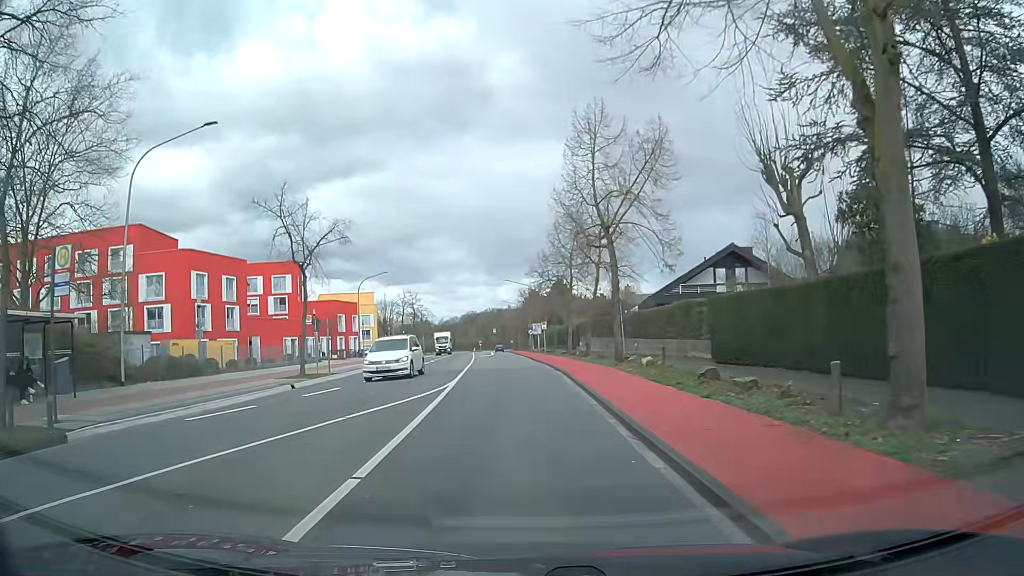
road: tertiary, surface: asphalt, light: Day
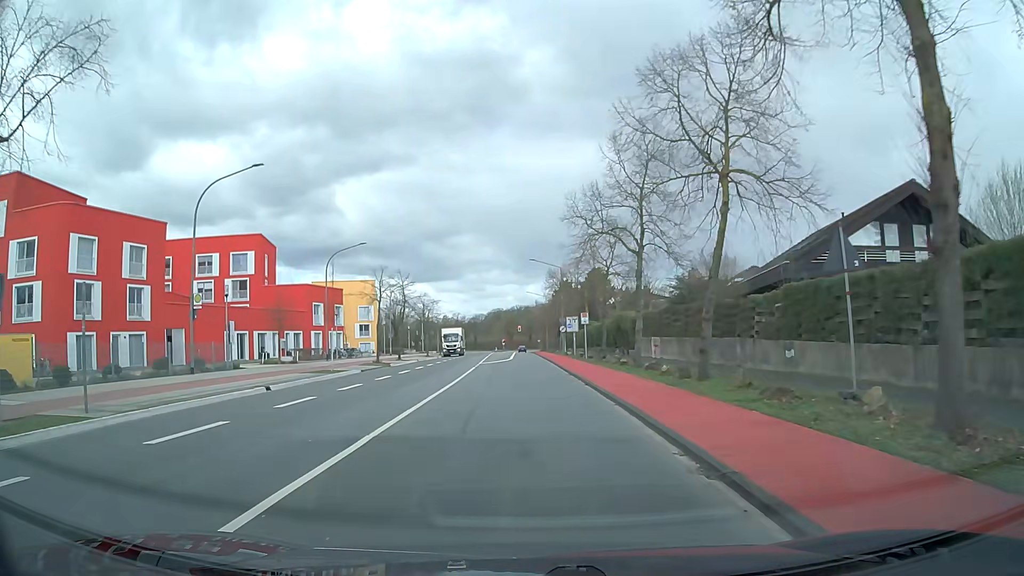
(-0.1, +22.3) m; -3°
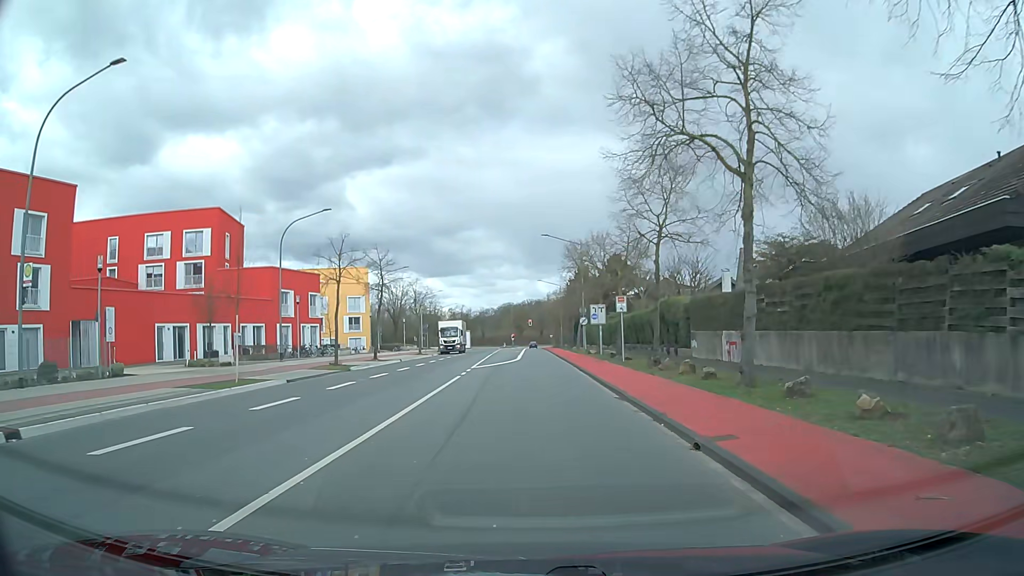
(+0.1, +13.4) m; 0°
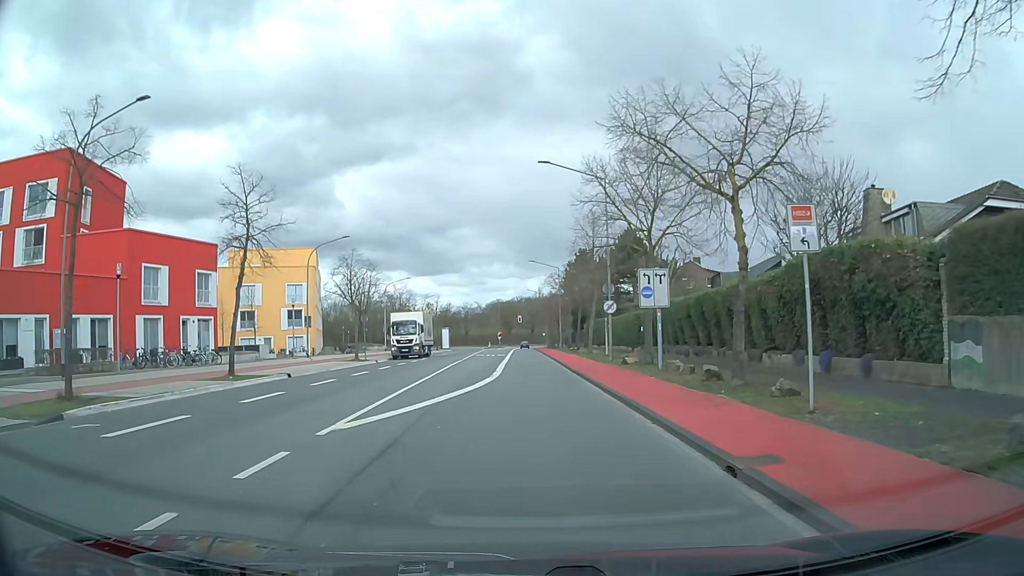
(0.0, +22.6) m; 0°
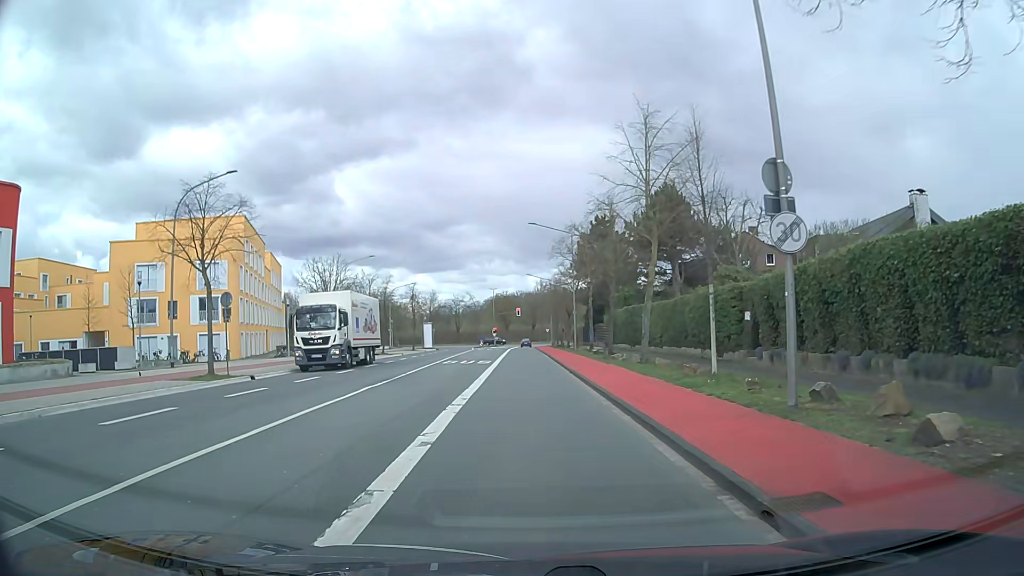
(+0.1, +22.6) m; 0°
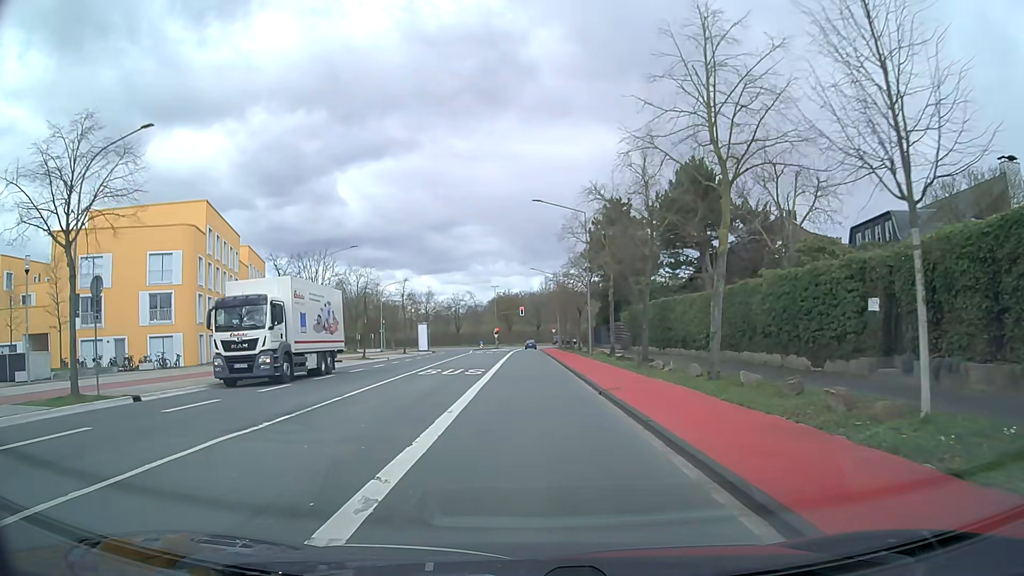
(0.0, +9.1) m; 0°
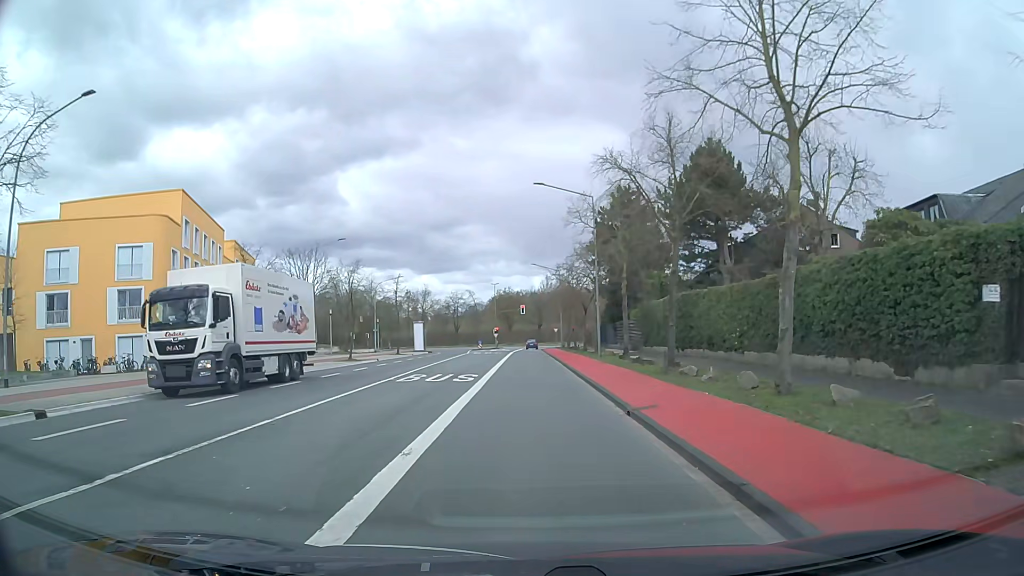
(0.0, +4.5) m; 0°
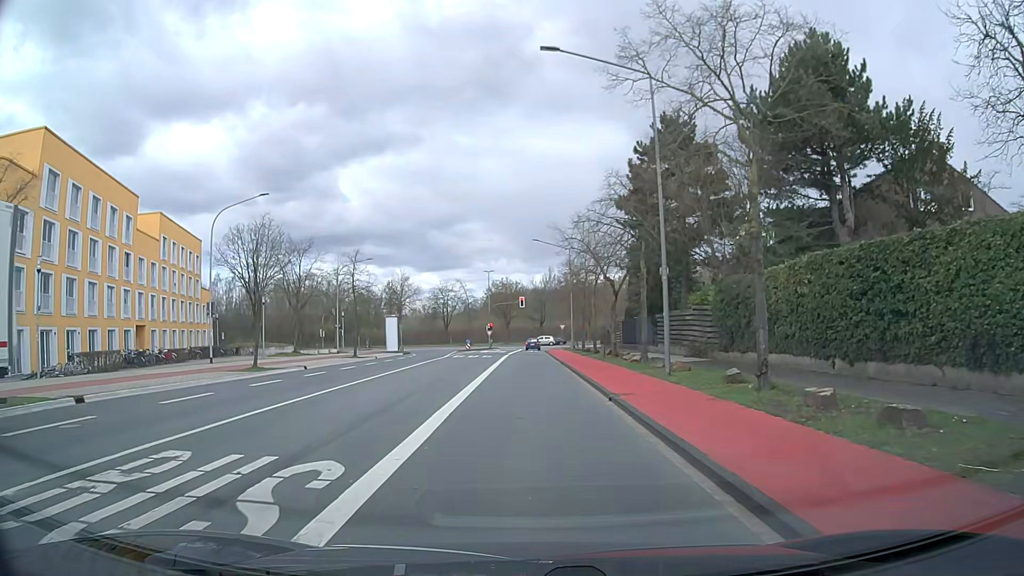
(0.0, +18.1) m; 0°
(0, +10) (0, +20) (0, +30) (0, +40) (0, +50) (0, +60) (0, +70) (0, +80) (0, +90) (-3, +99) m
